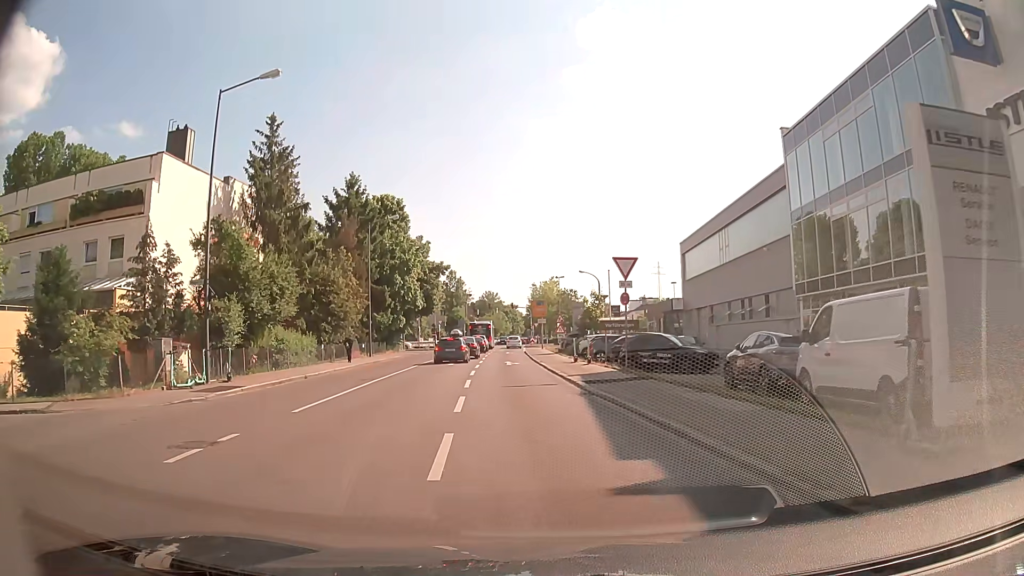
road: secondary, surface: asphalt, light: Day
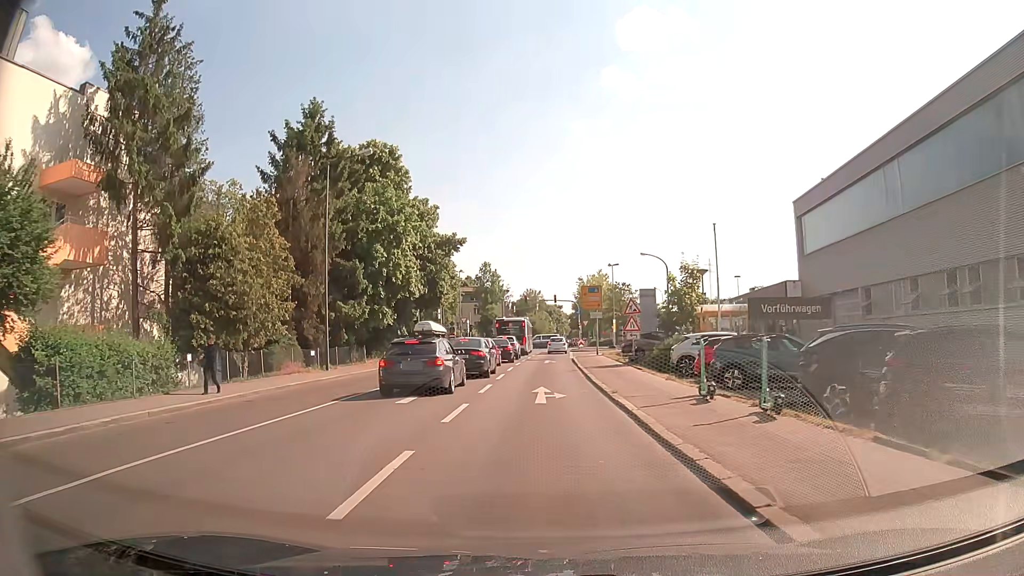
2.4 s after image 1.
(-0.6, +19.9) m; -3°
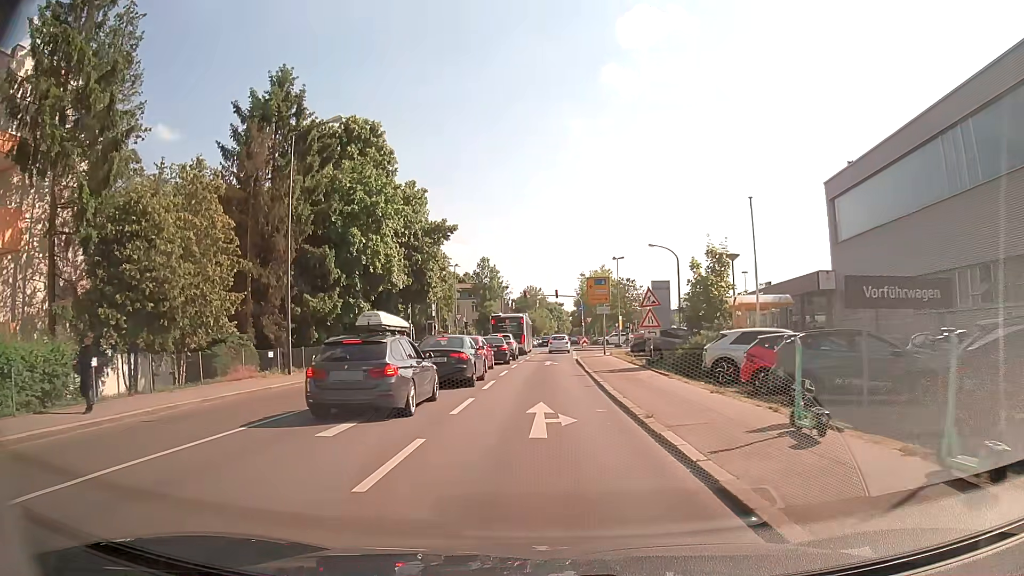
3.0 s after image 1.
(0.0, +5.2) m; 0°
